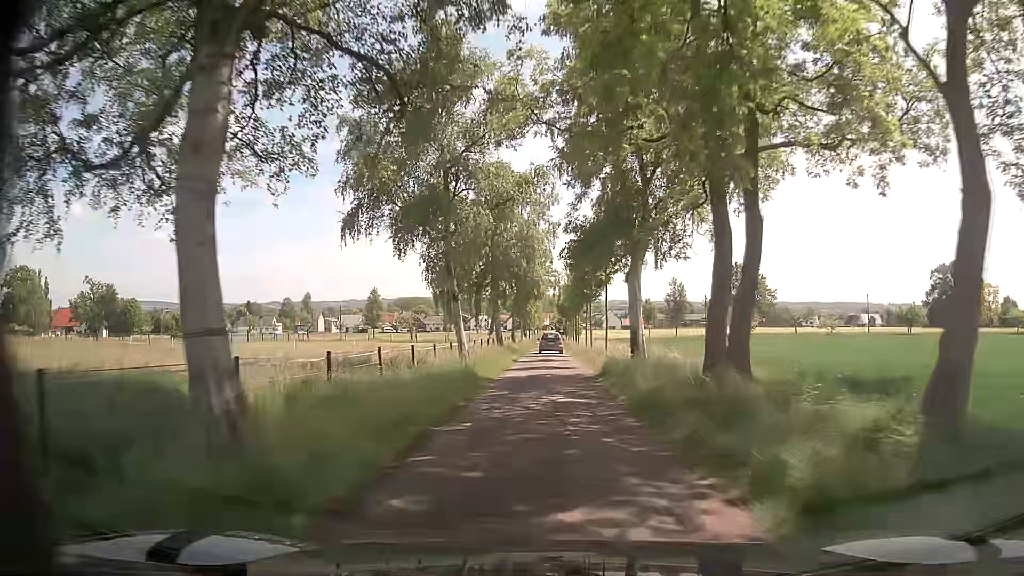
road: residential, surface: asphalt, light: Day
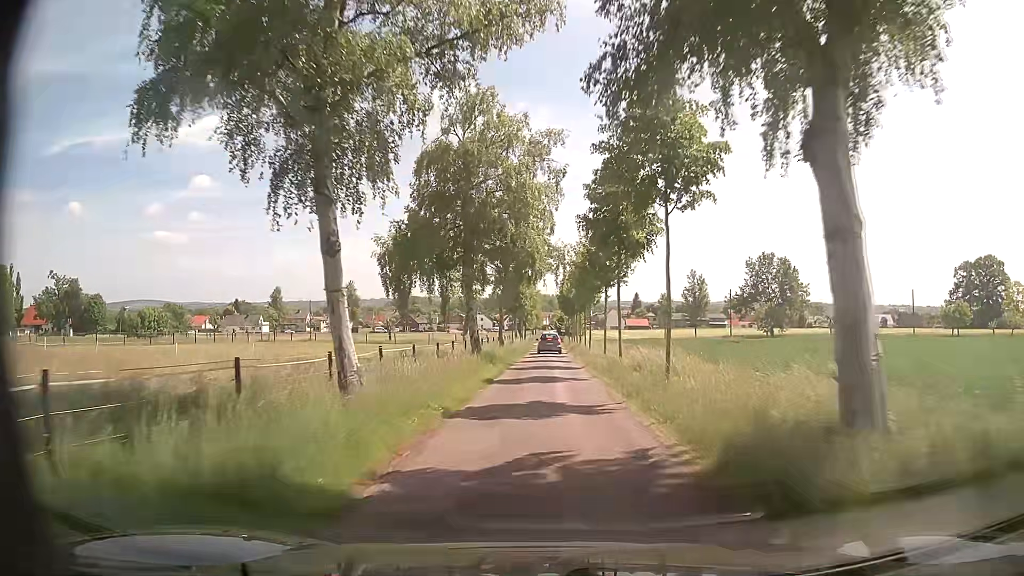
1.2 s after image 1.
(-0.1, +15.6) m; -1°
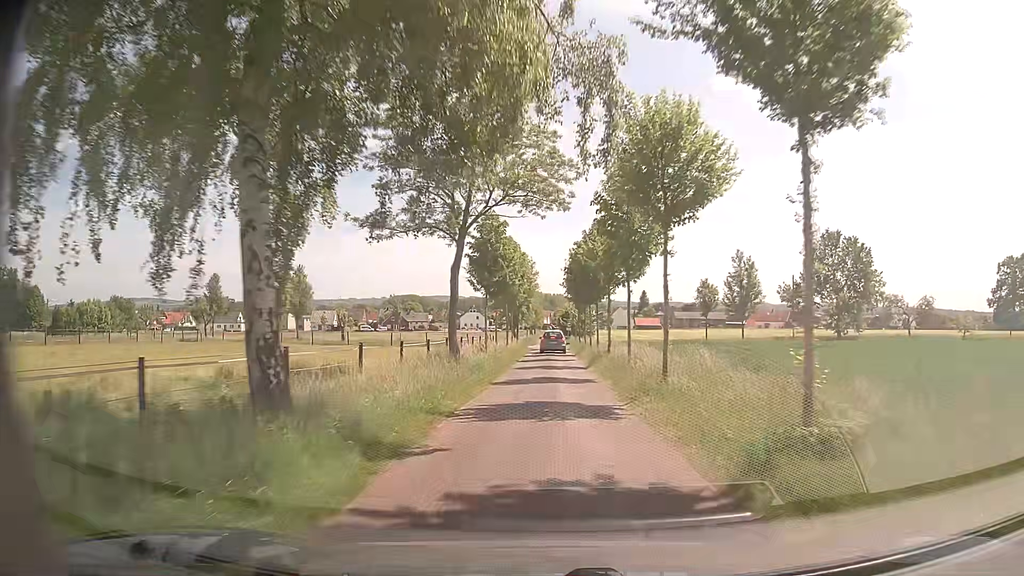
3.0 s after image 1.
(+0.1, +24.0) m; 0°
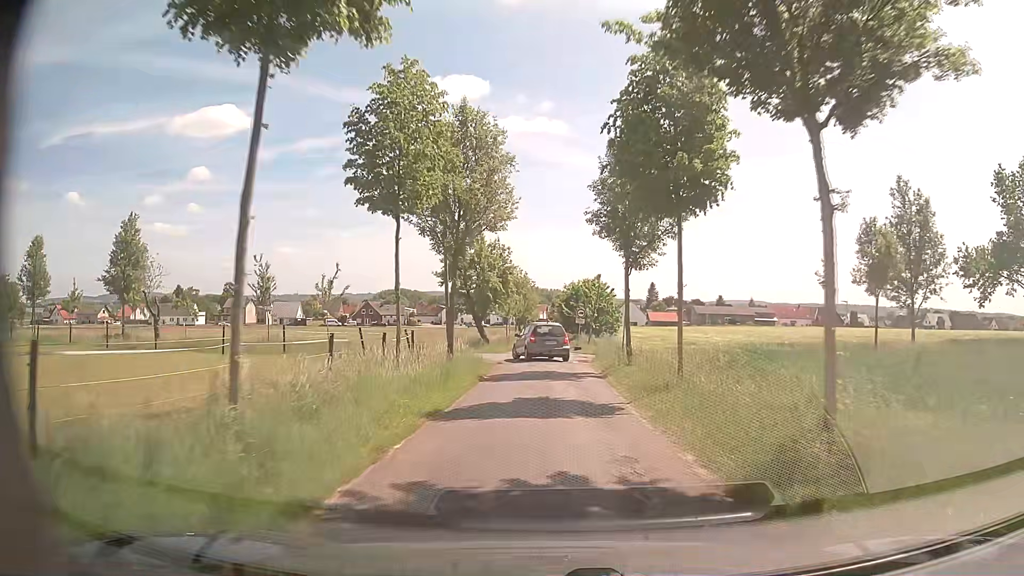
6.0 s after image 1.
(+0.3, +38.0) m; 0°
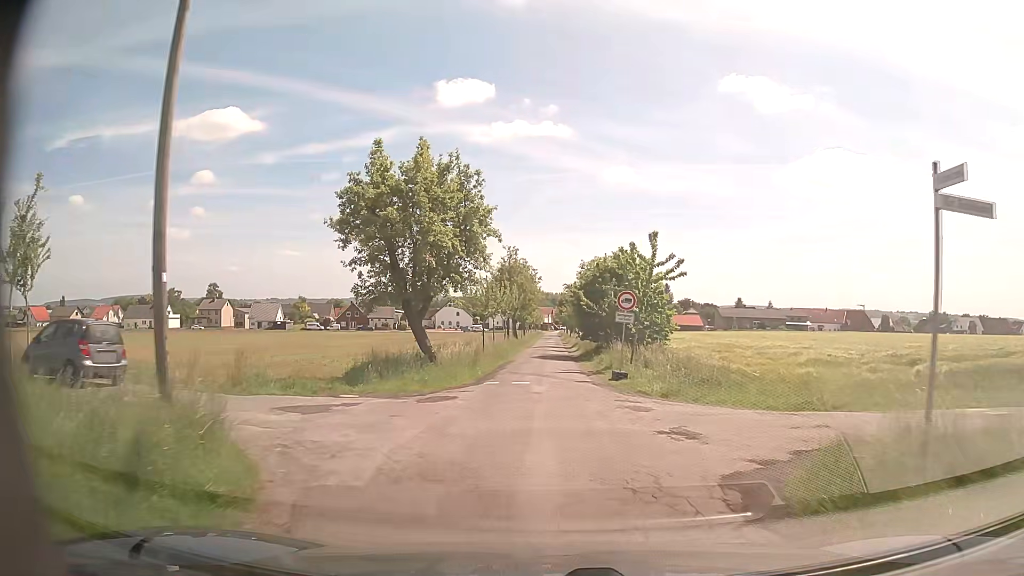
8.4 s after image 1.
(+0.1, +23.5) m; 0°
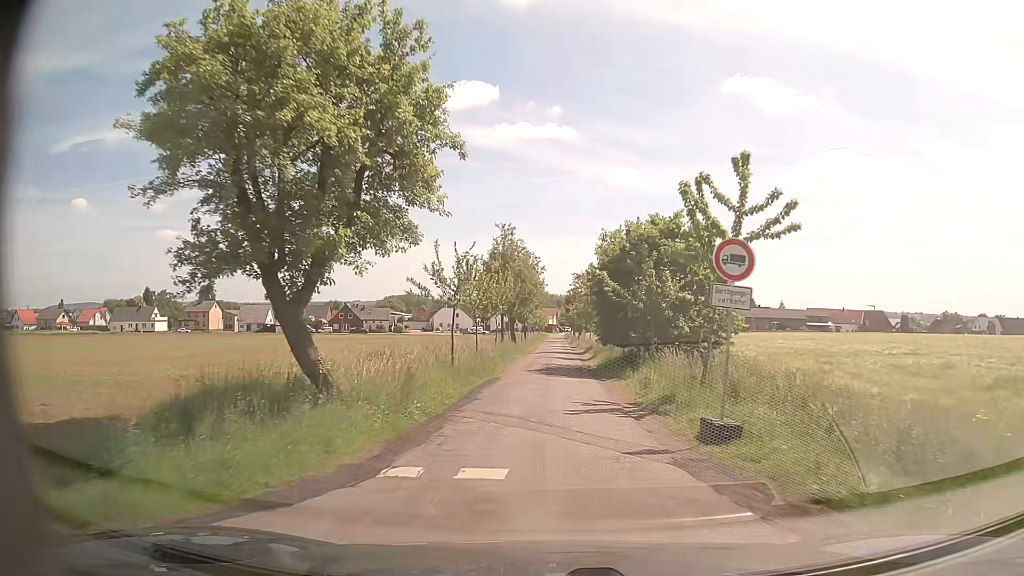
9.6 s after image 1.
(0.0, +12.1) m; 0°
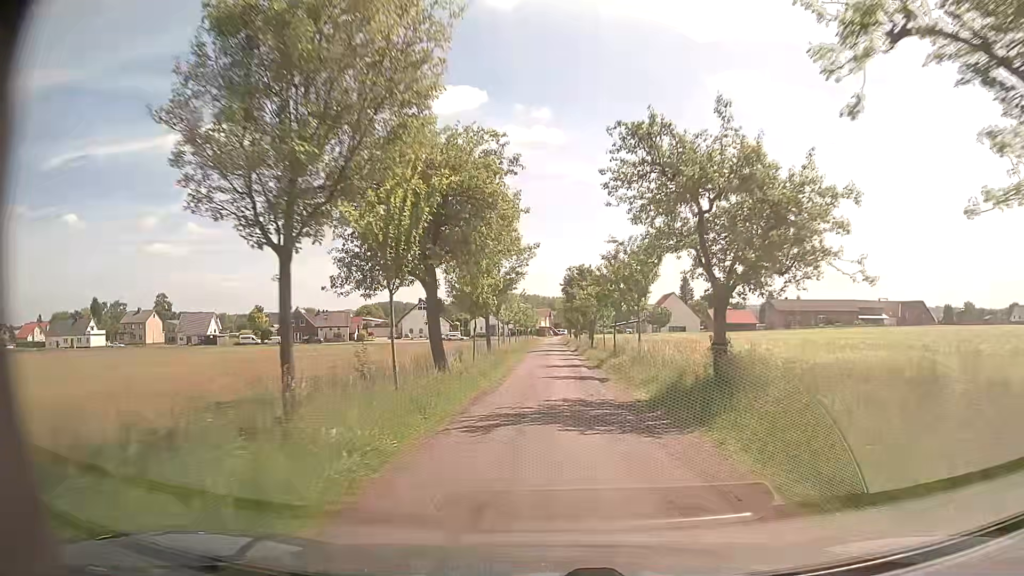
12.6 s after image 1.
(+0.1, +34.4) m; +1°
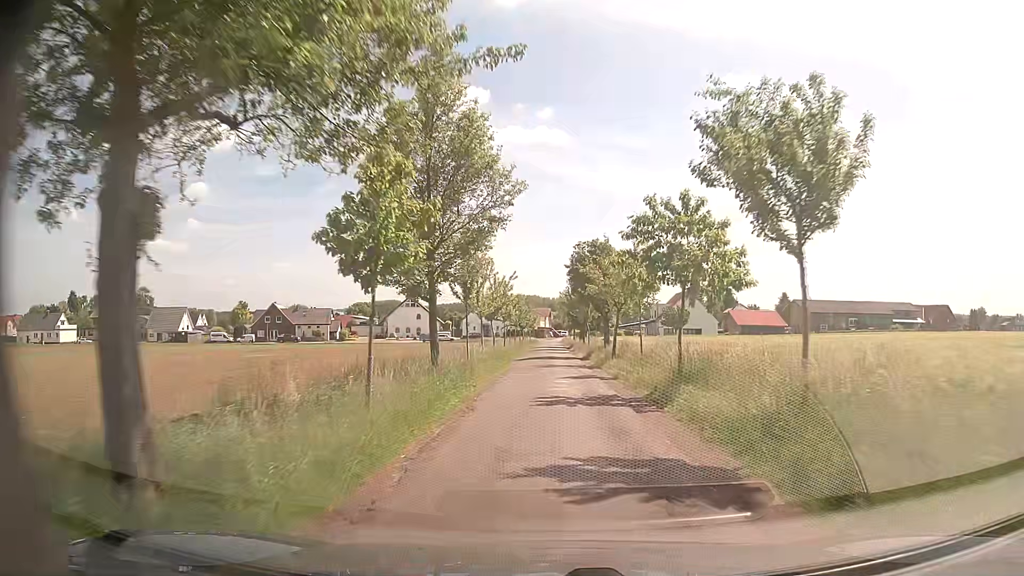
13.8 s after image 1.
(-0.1, +15.2) m; 0°
(0, +10) (0, +20) (0, +30) (0, +40) (0, +50) (0, +60) (0, +70) (0, +80) (0, +90) (+1, +100) m
